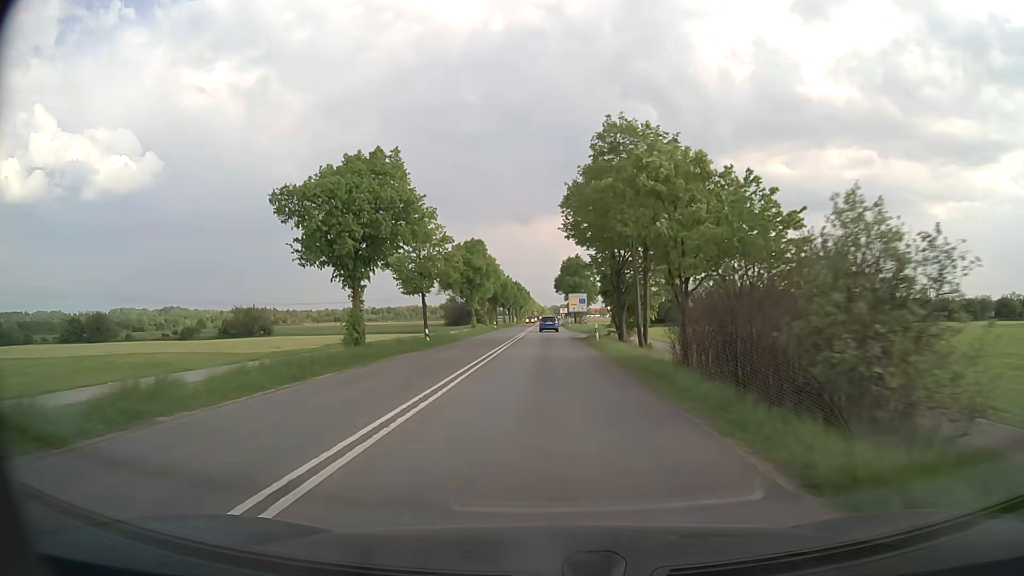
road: secondary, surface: asphalt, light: Day
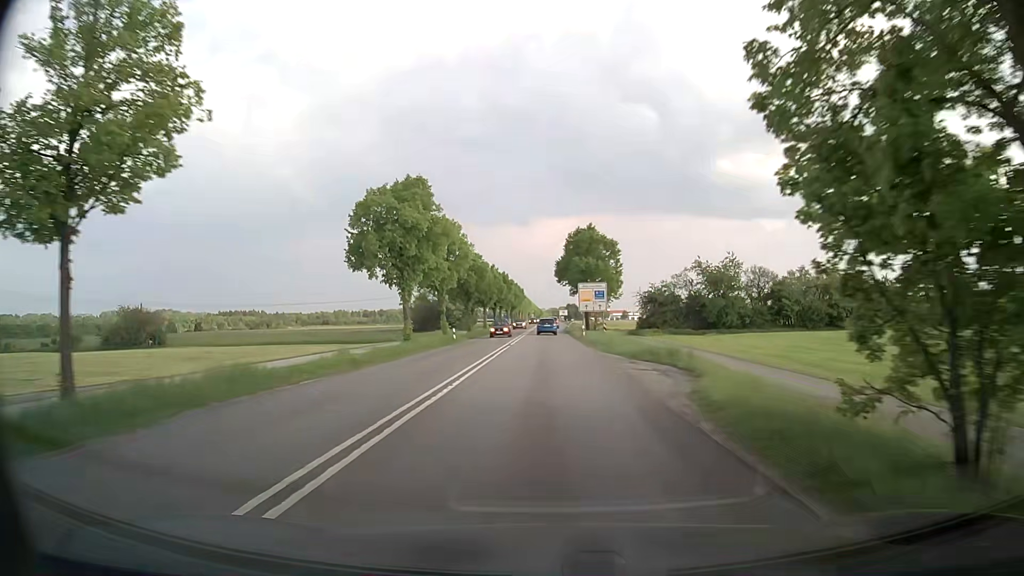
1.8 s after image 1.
(0.0, +34.5) m; 0°
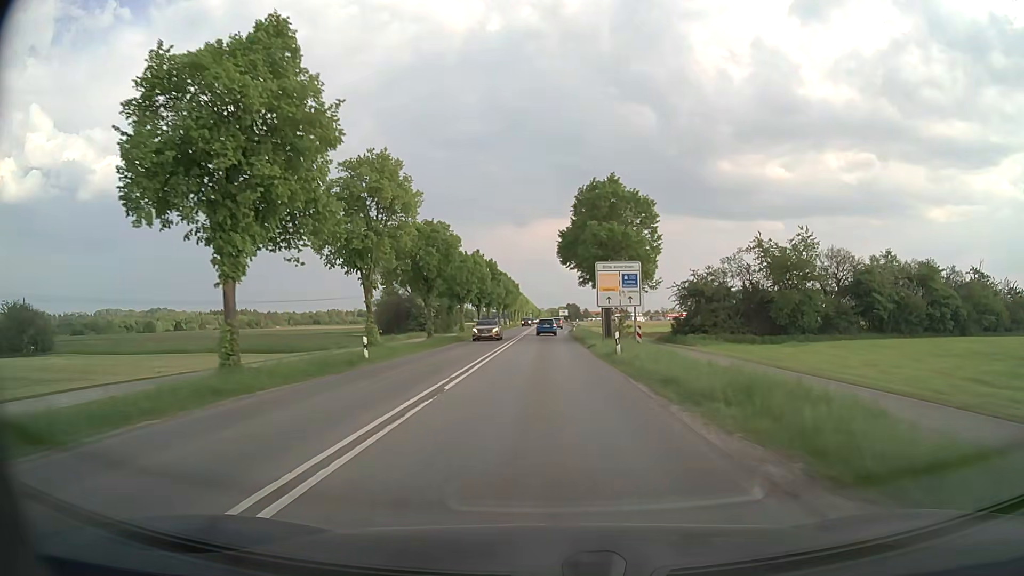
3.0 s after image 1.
(-0.1, +22.9) m; 0°
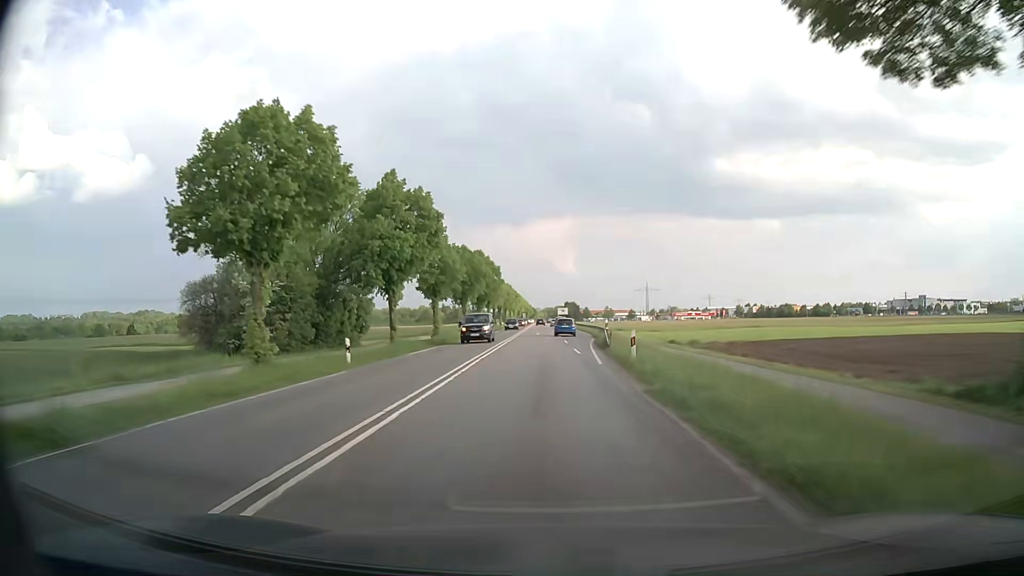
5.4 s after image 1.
(0.0, +45.8) m; 0°
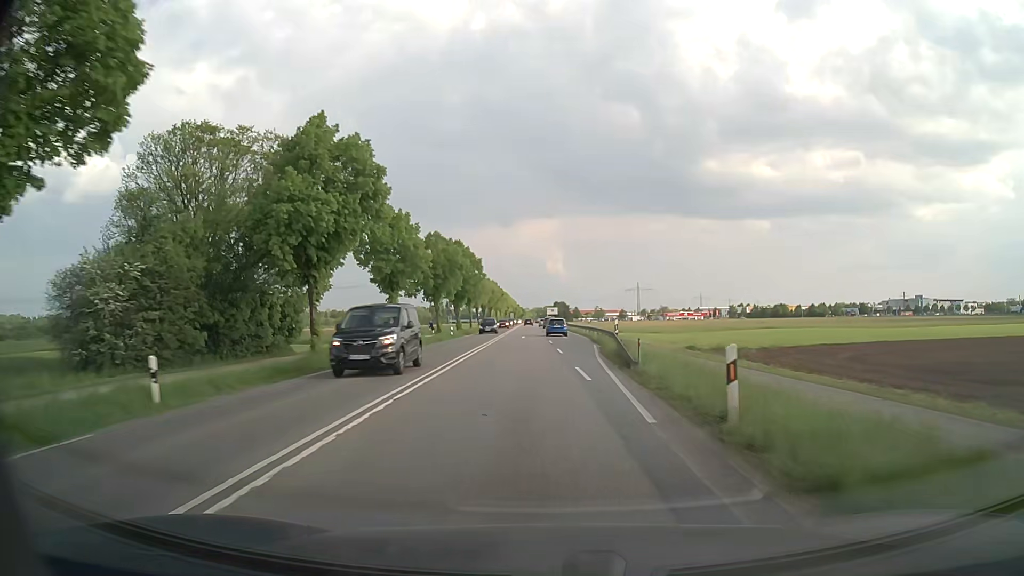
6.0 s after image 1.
(+0.2, +11.4) m; +1°
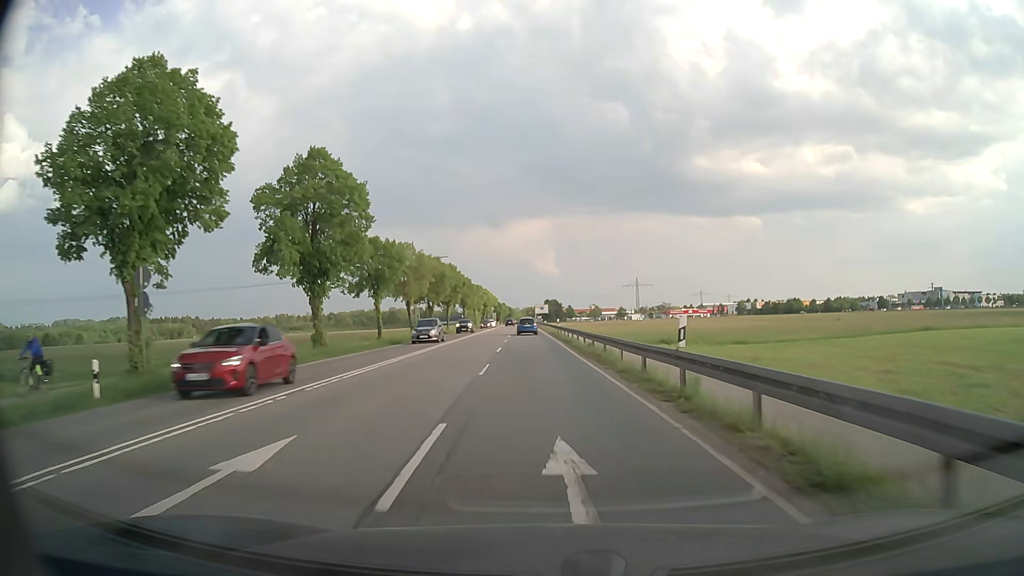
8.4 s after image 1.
(+1.6, +45.7) m; +1°
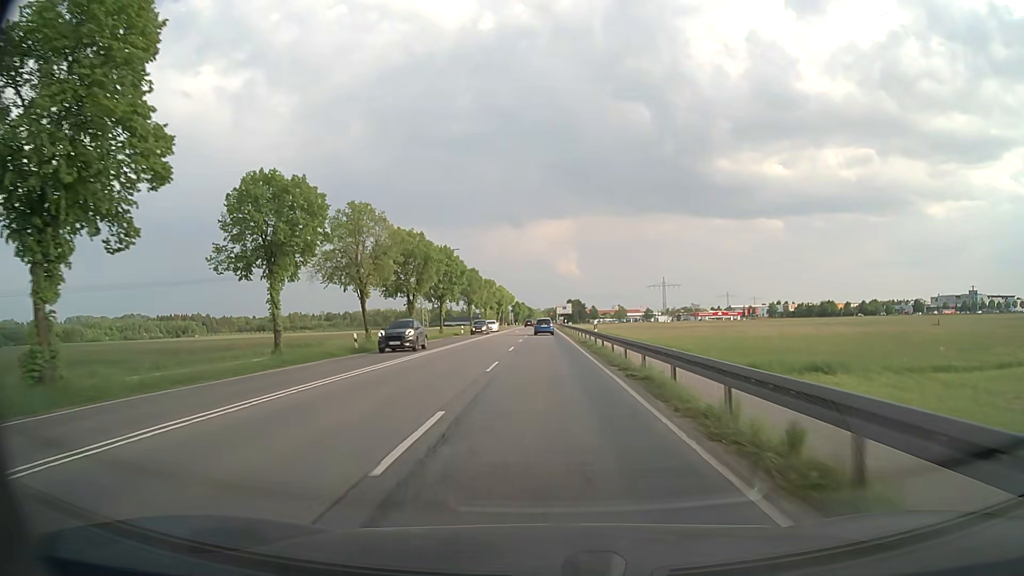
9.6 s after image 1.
(-0.4, +22.9) m; -2°
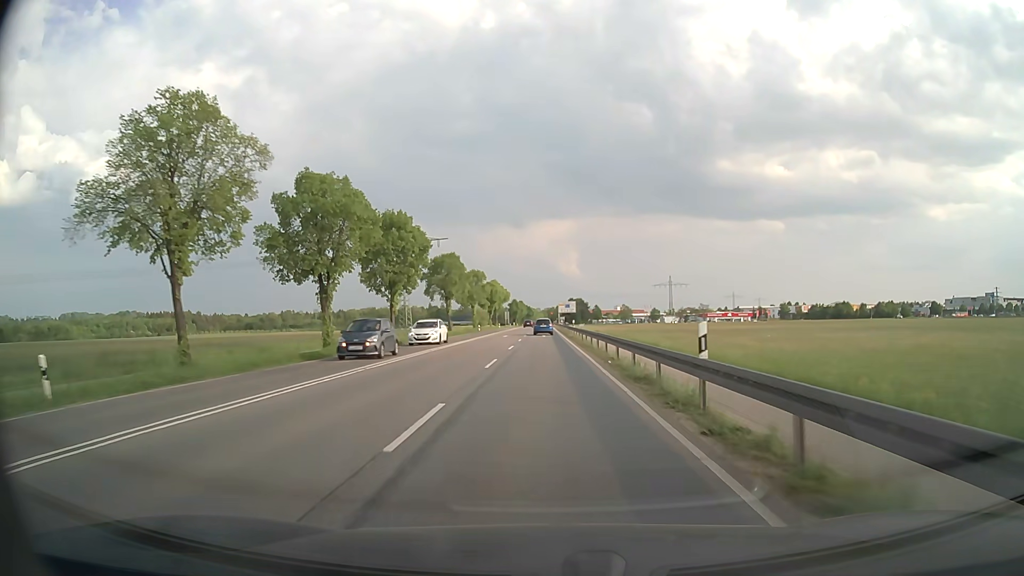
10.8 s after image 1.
(-0.1, +22.9) m; 0°
(0, +10) (0, +20) (0, +30) (0, +40) (0, +50) (0, +60) (-1, +70) (-1, +80) (-1, +90) (-1, +100) m
